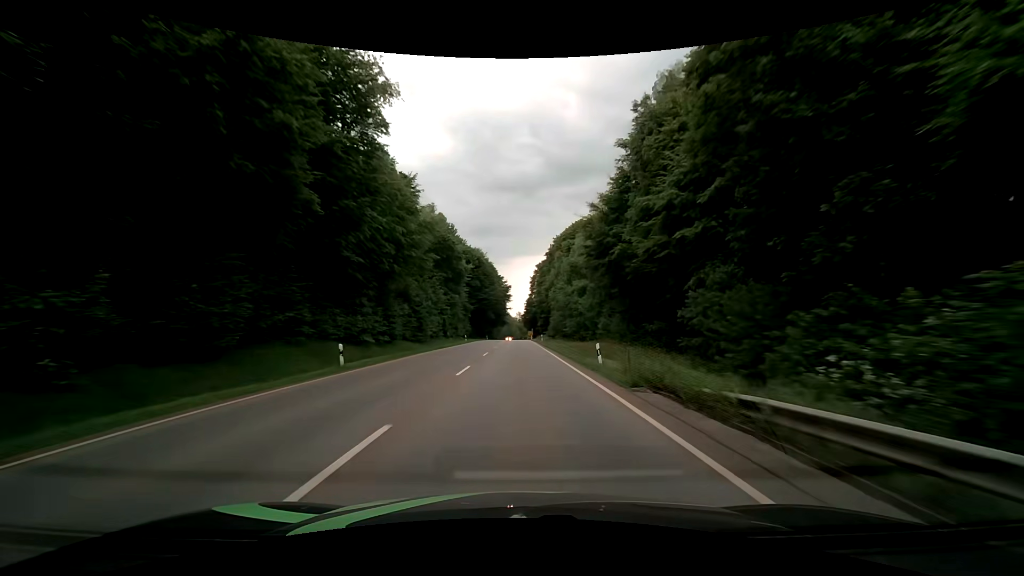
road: secondary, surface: asphalt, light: Day
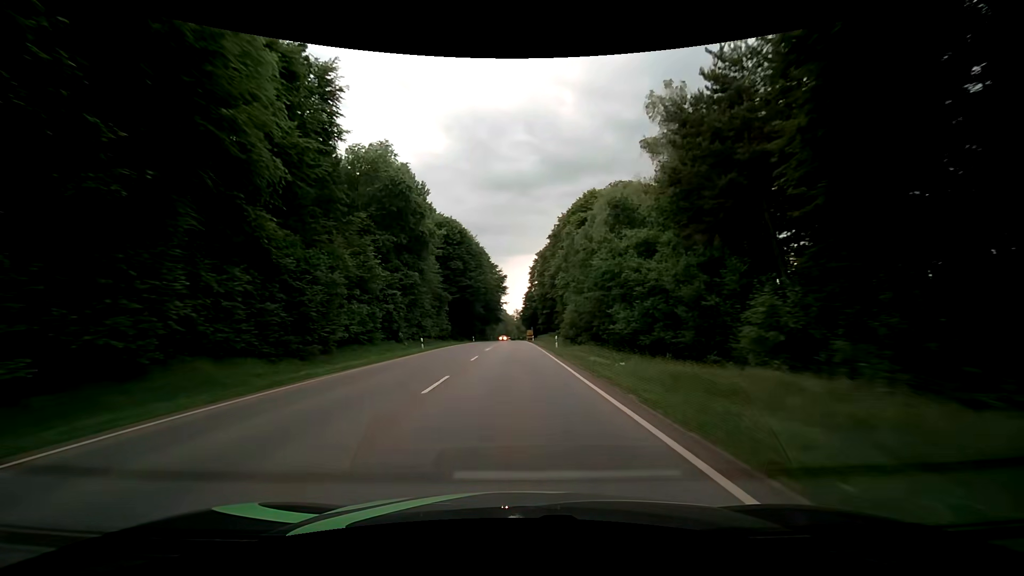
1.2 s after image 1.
(0.0, +28.5) m; 0°
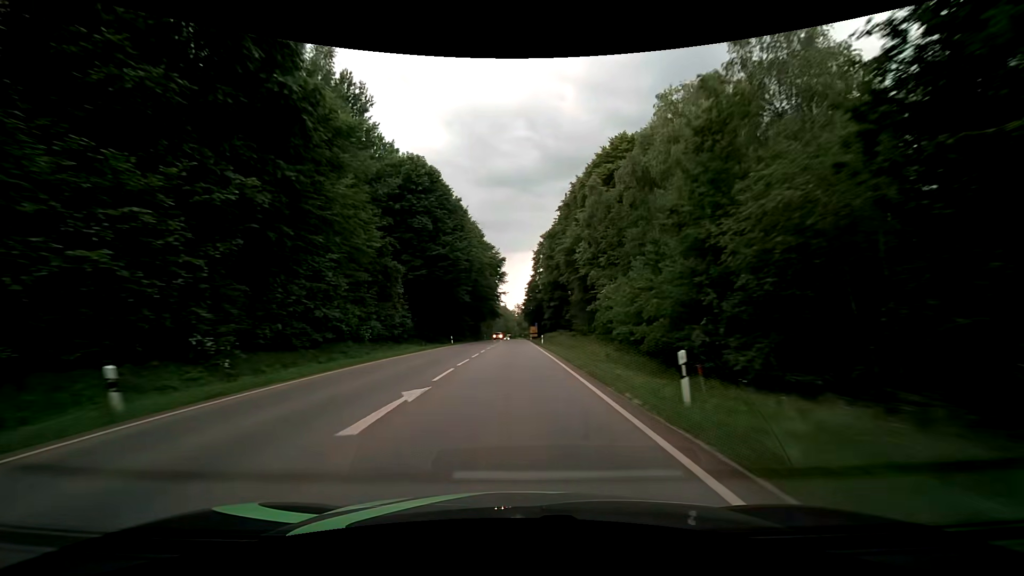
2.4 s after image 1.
(-0.1, +28.5) m; 0°
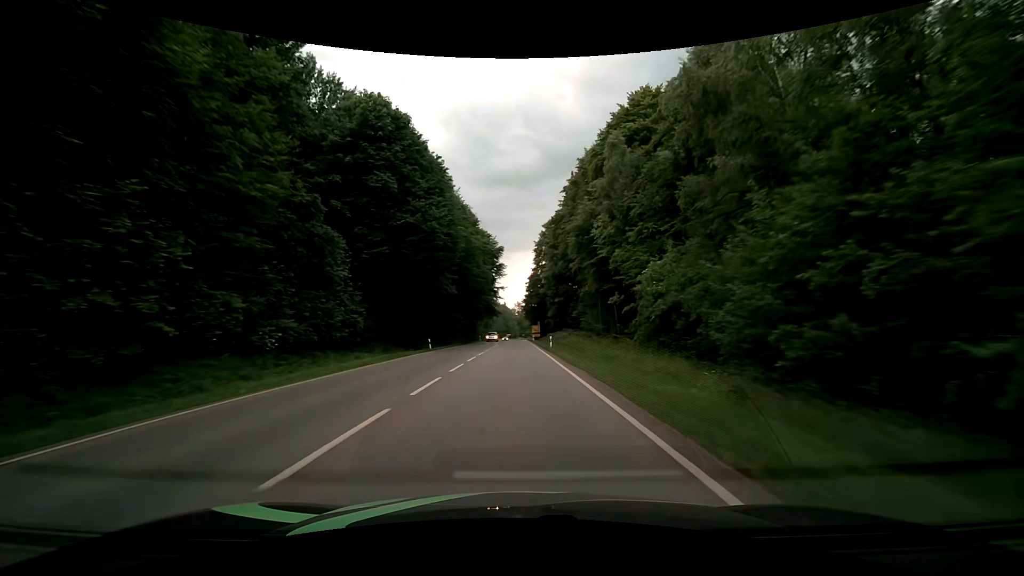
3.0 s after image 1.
(0.0, +14.0) m; 0°
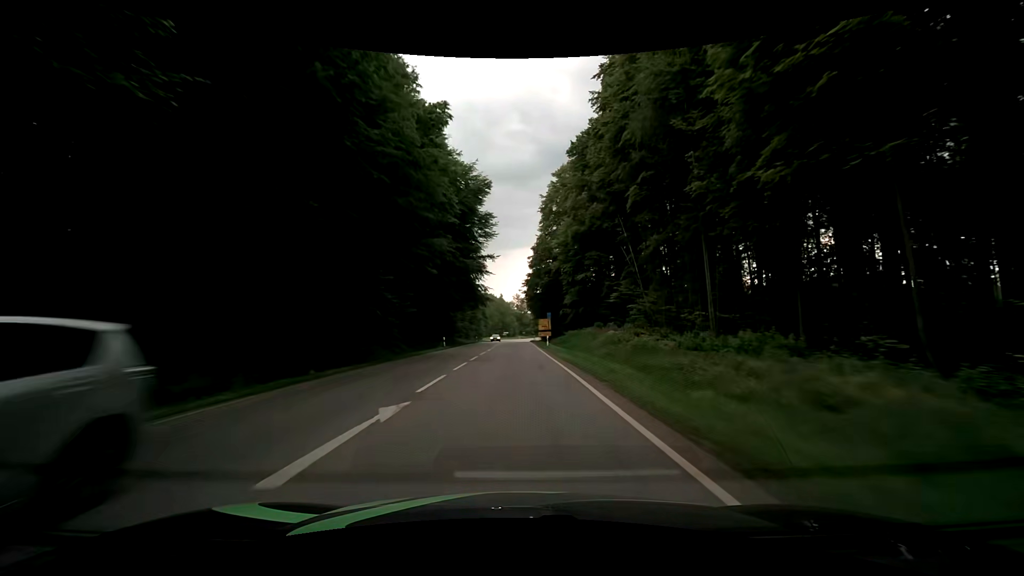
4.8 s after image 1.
(-0.1, +41.6) m; 0°
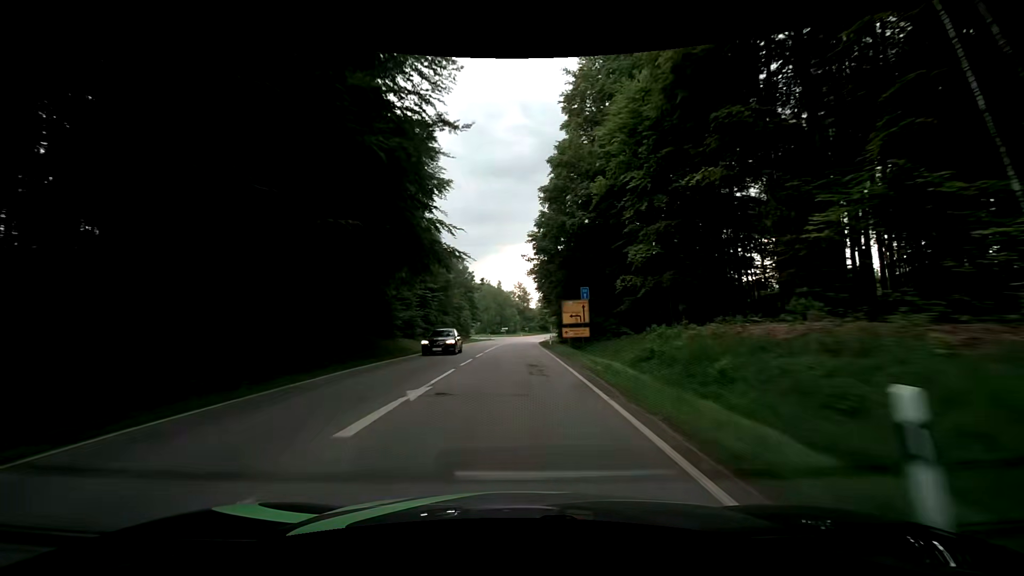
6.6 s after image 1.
(-0.1, +40.9) m; 0°
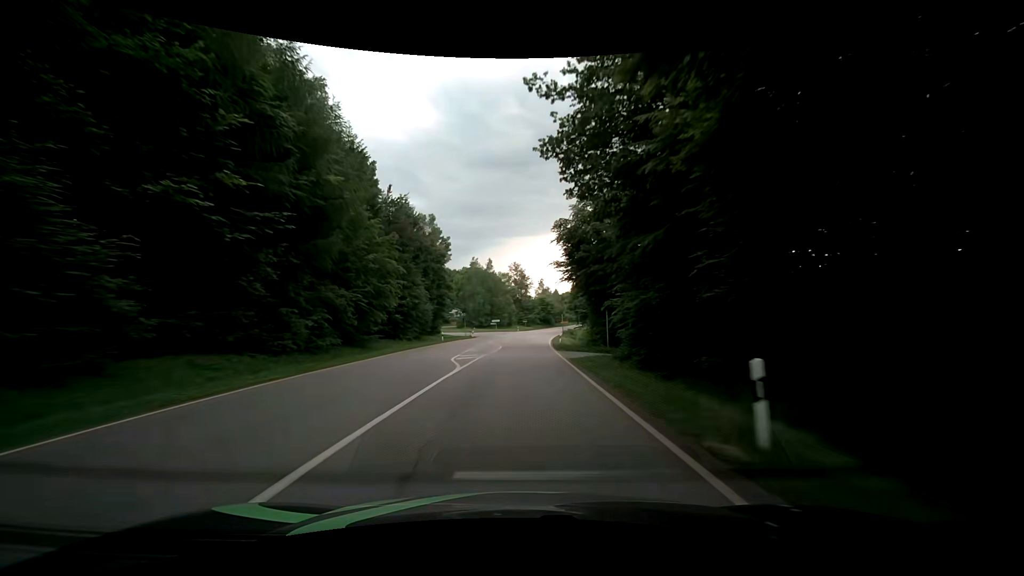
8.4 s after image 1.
(-0.1, +39.6) m; +1°
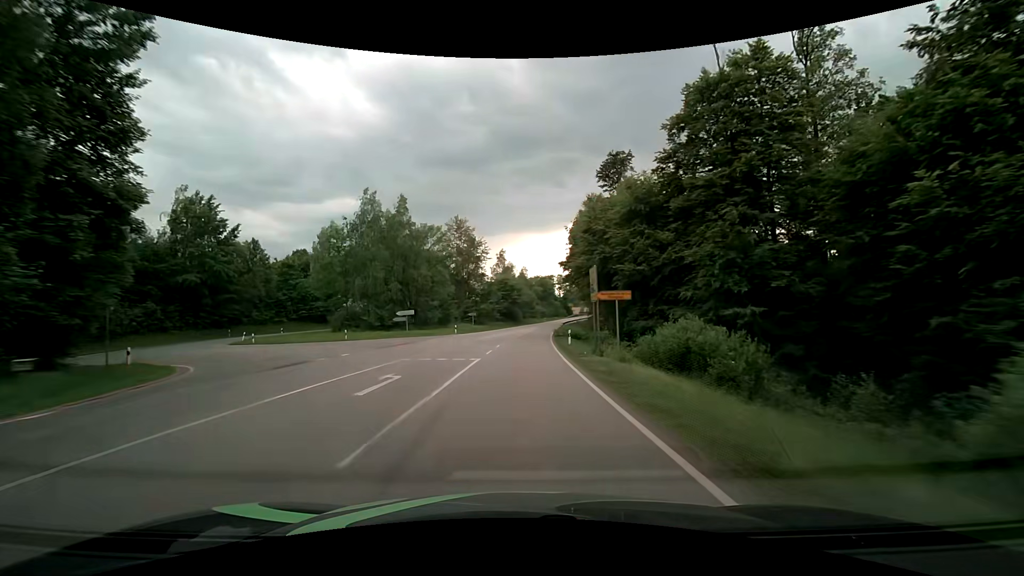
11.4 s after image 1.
(+1.8, +64.2) m; +4°
(0, +10) (0, +20) (+1, +30) (+1, +40) (+2, +50) (+3, +60) (+4, +70) (+5, +80) (+6, +90) (+8, +100) m
